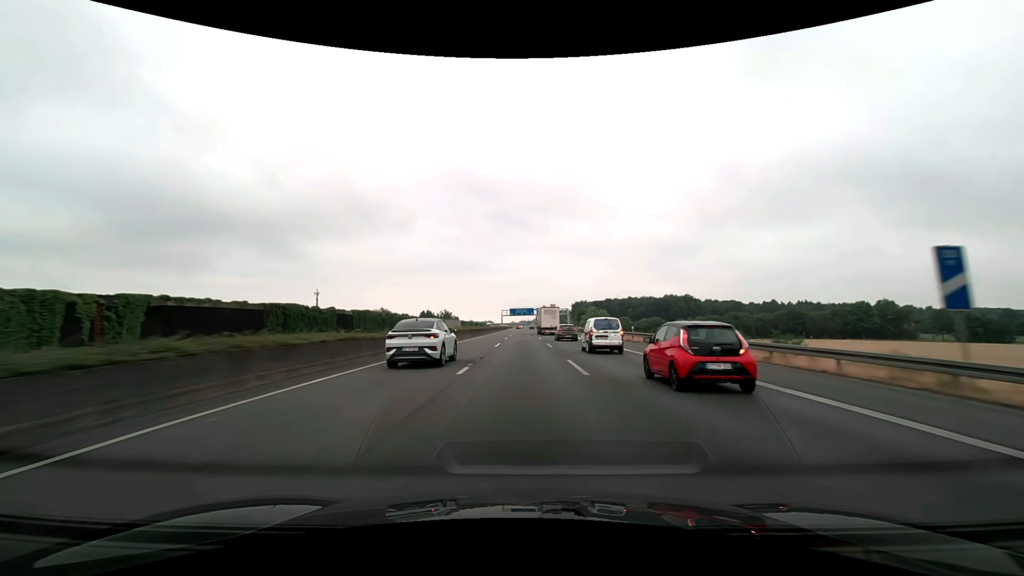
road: motorway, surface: asphalt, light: Day
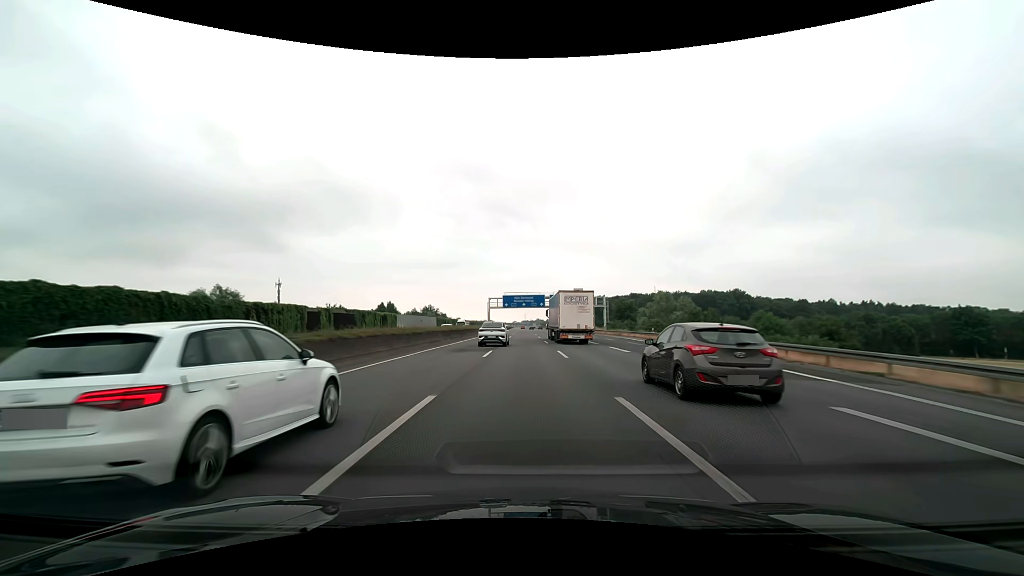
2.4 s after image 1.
(-0.3, +82.7) m; 0°
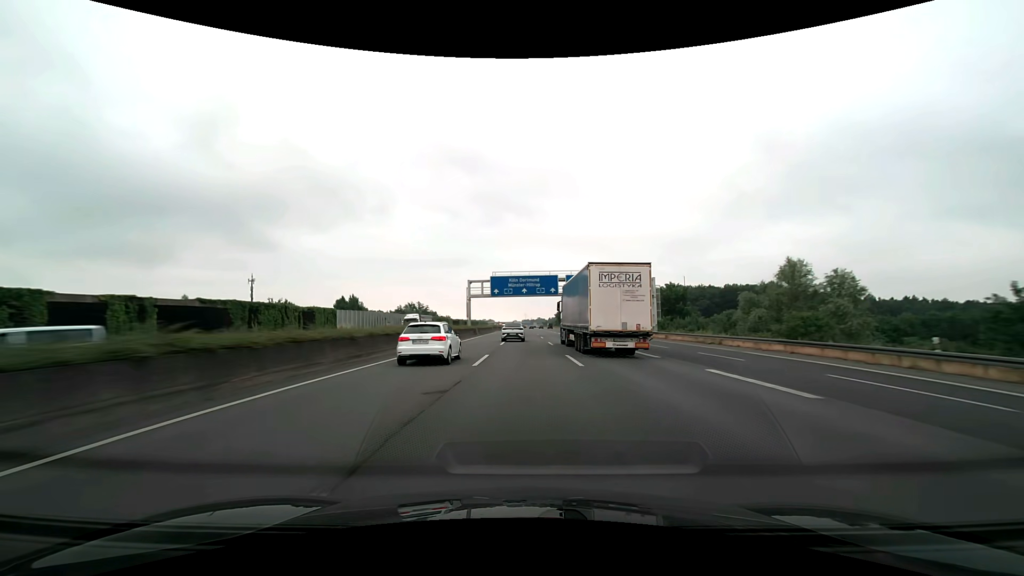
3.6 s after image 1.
(0.0, +41.3) m; 0°
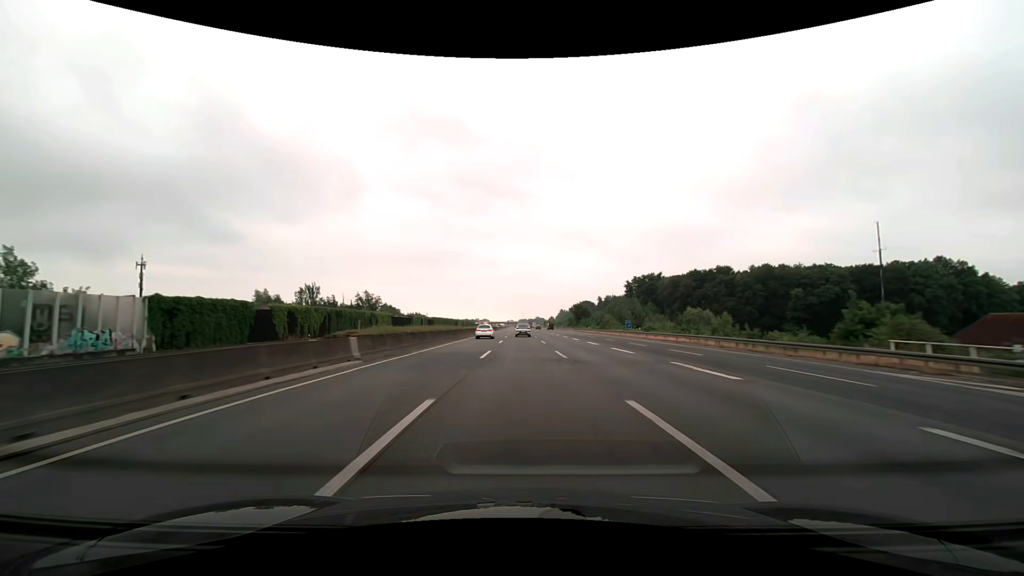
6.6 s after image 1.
(-0.1, +103.3) m; 0°
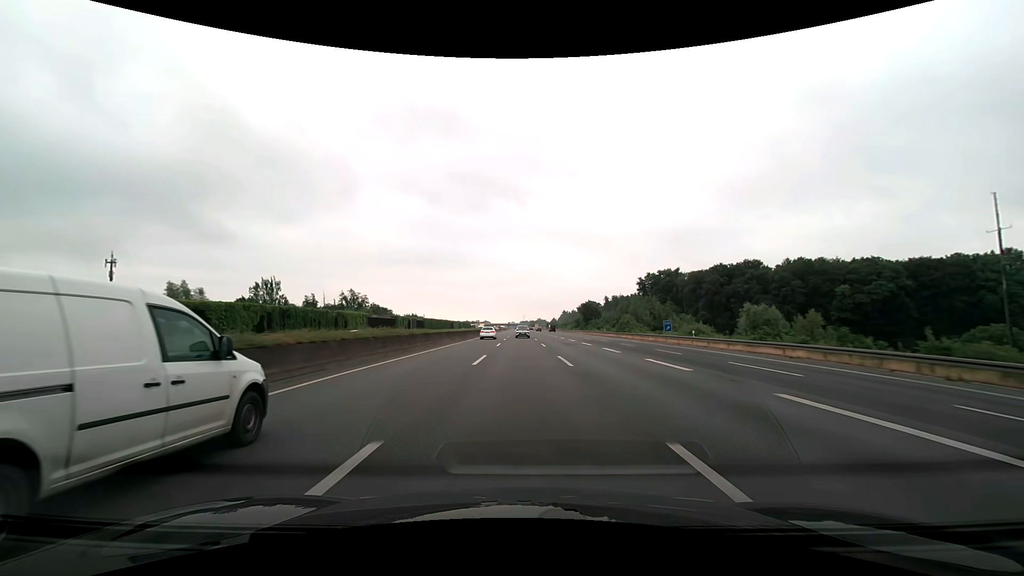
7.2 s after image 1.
(0.0, +20.6) m; 0°
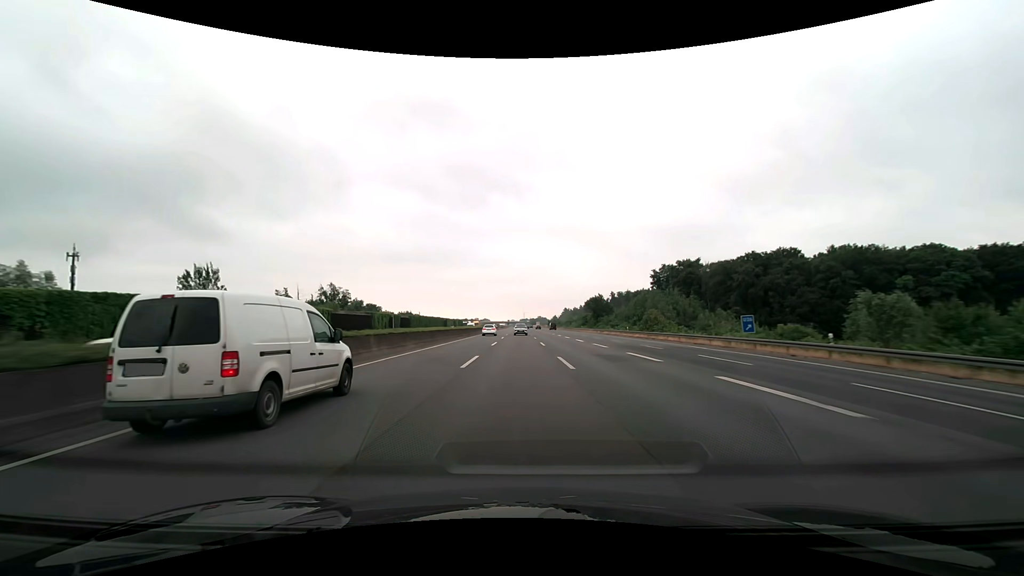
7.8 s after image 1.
(0.0, +20.7) m; 0°
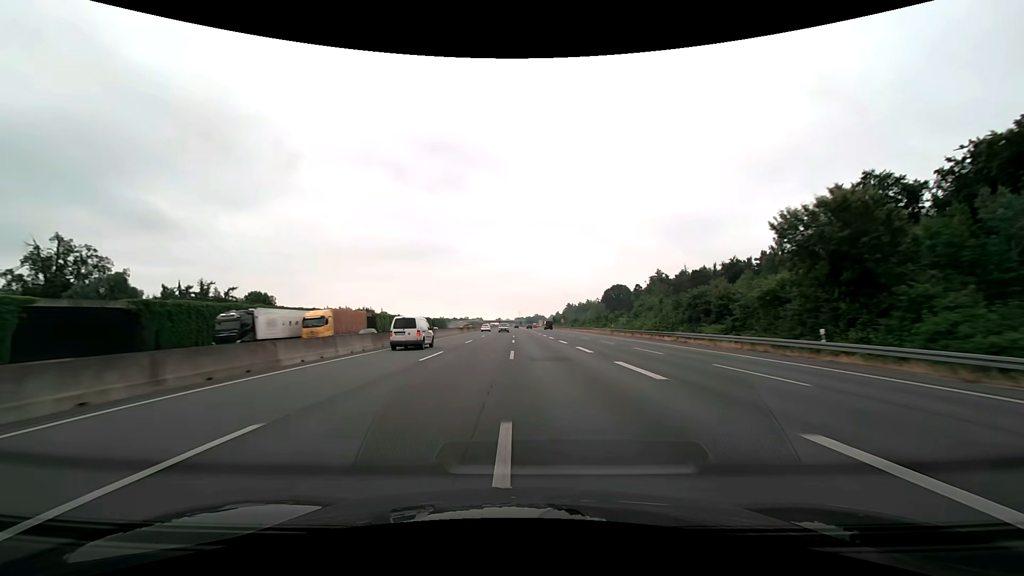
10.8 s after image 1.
(+1.0, +103.2) m; +1°
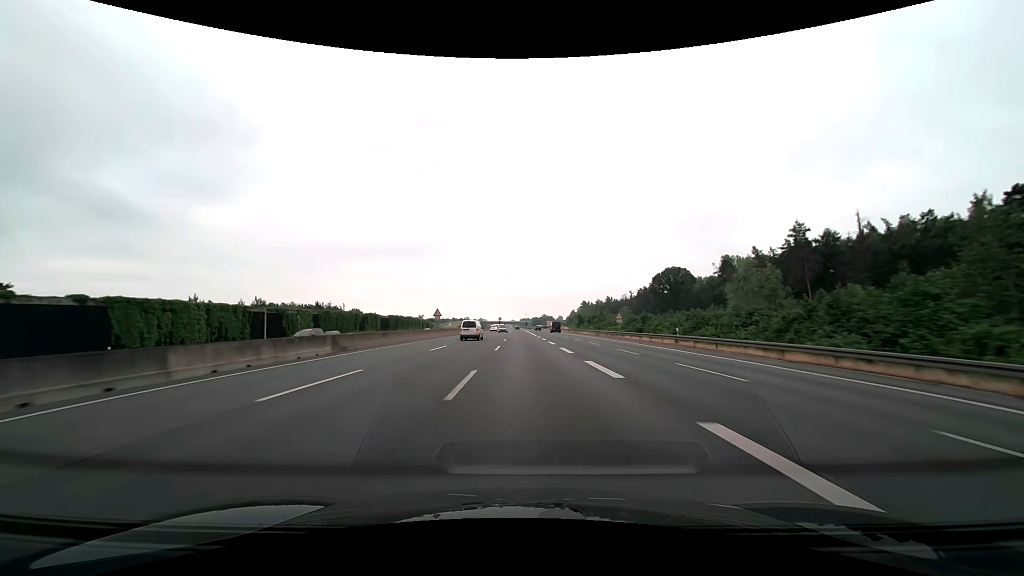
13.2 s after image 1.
(-0.5, +82.6) m; -1°
(0, +10) (0, +20) (0, +30) (0, +40) (0, +50) (0, +60) (0, +70) (0, +80) (-1, +90) (-1, +100) m
